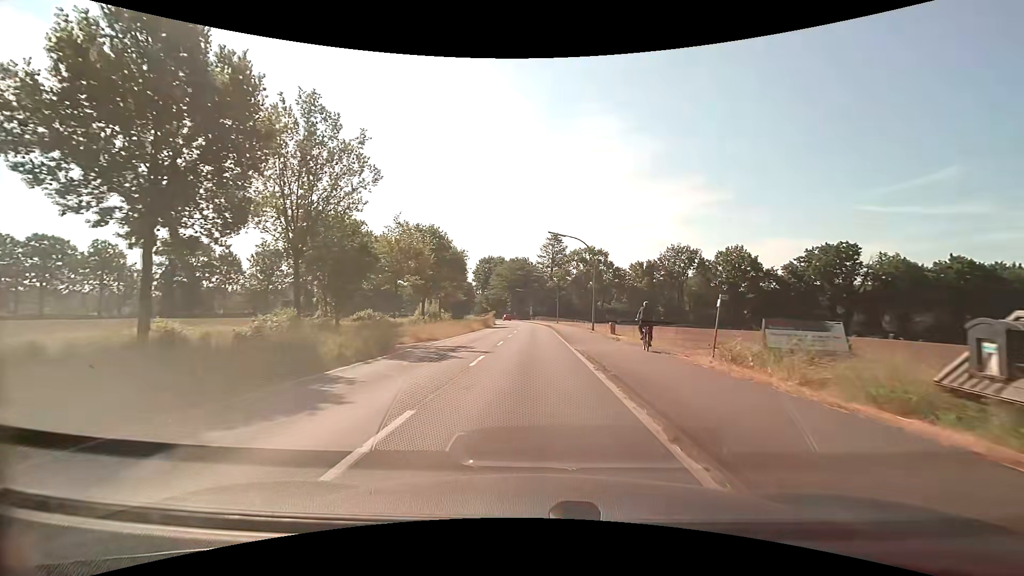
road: tertiary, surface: asphalt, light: Day
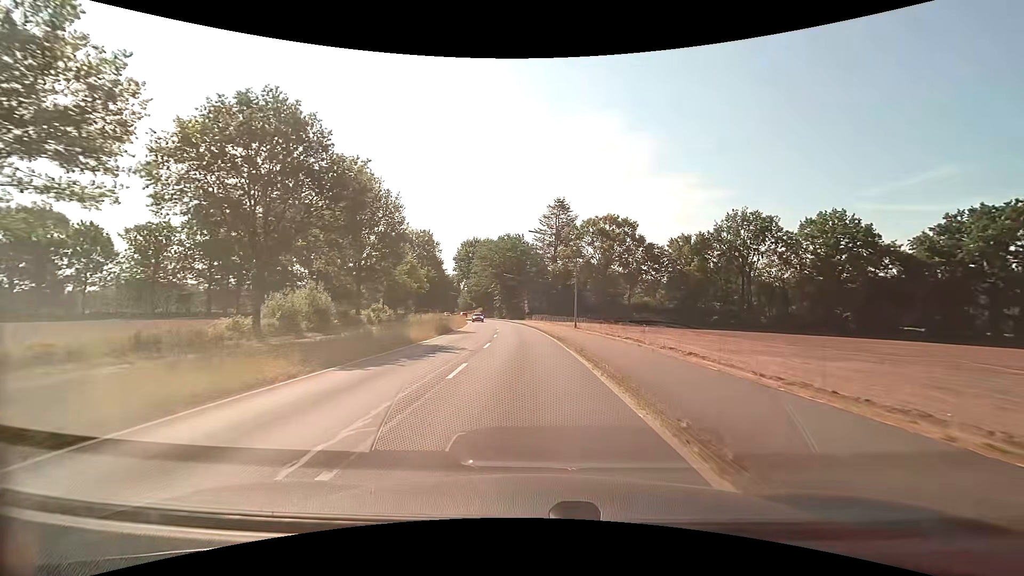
(-0.1, +38.8) m; 0°
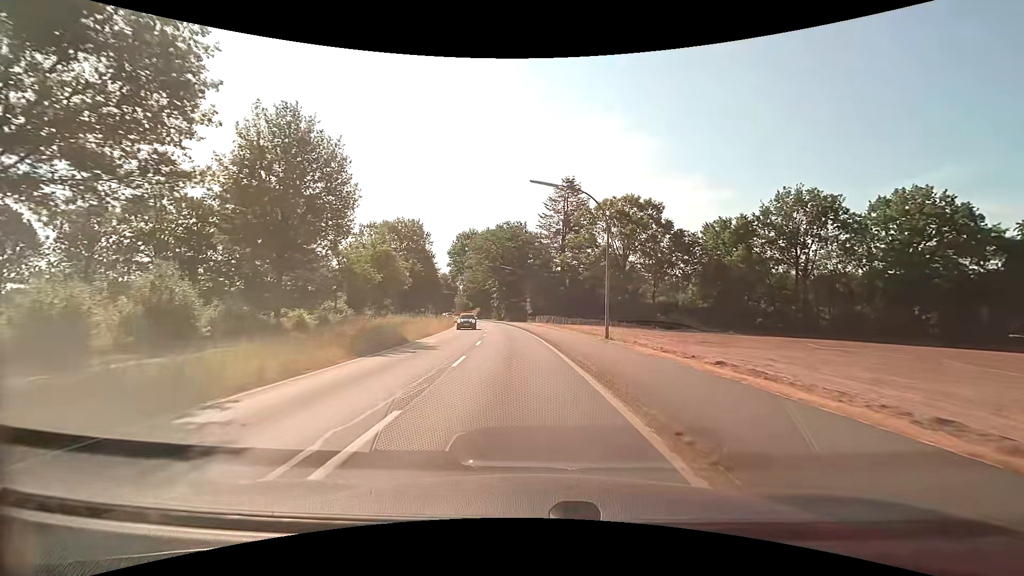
(-0.1, +15.4) m; 0°
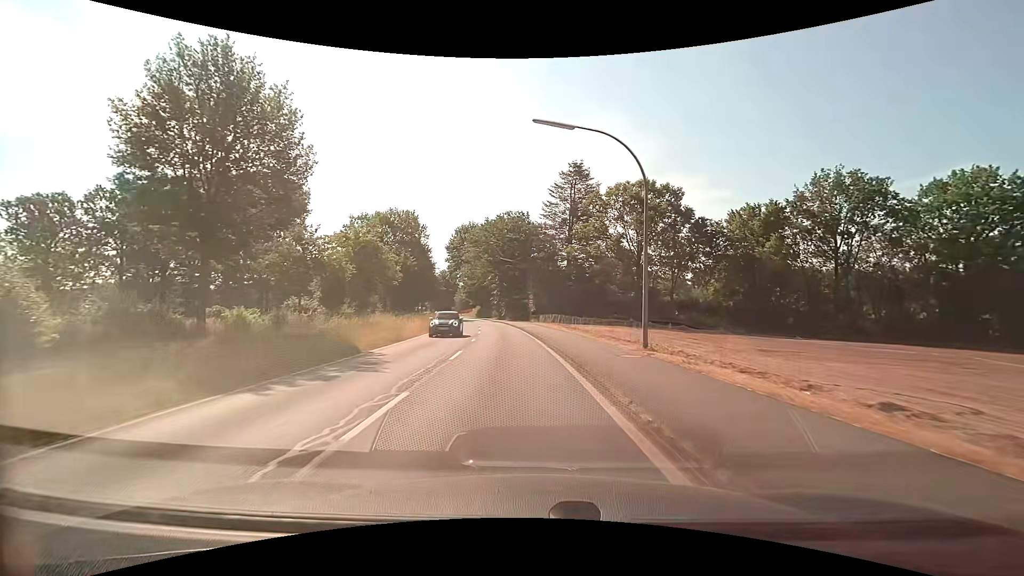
(0.0, +7.6) m; -1°
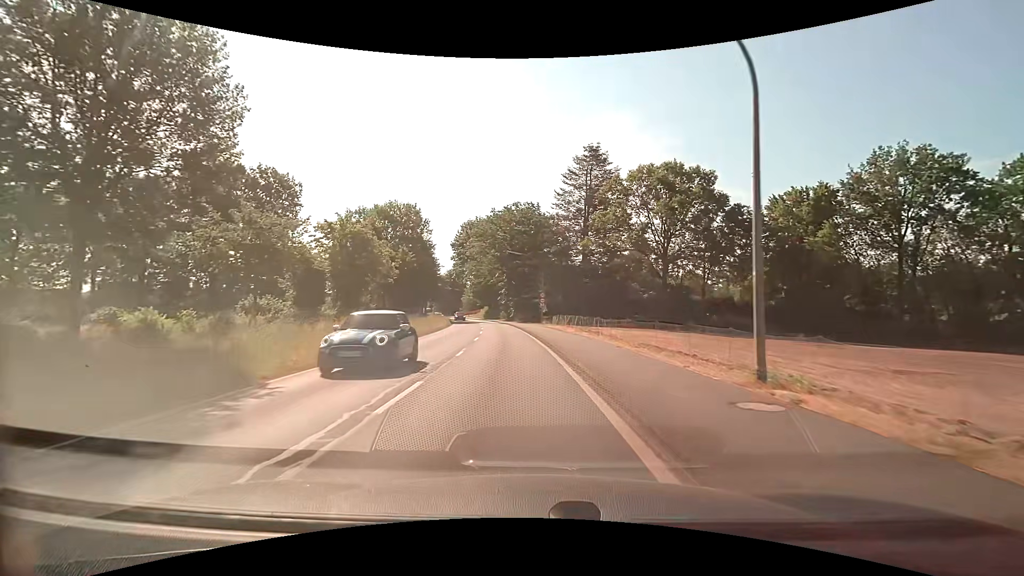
(-0.1, +7.6) m; -1°
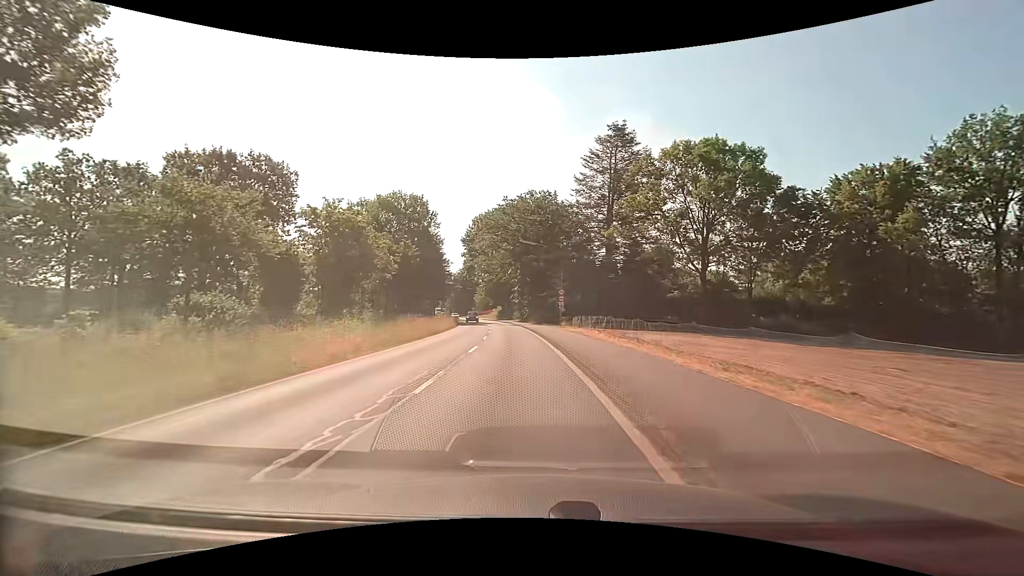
(-0.1, +7.5) m; -2°
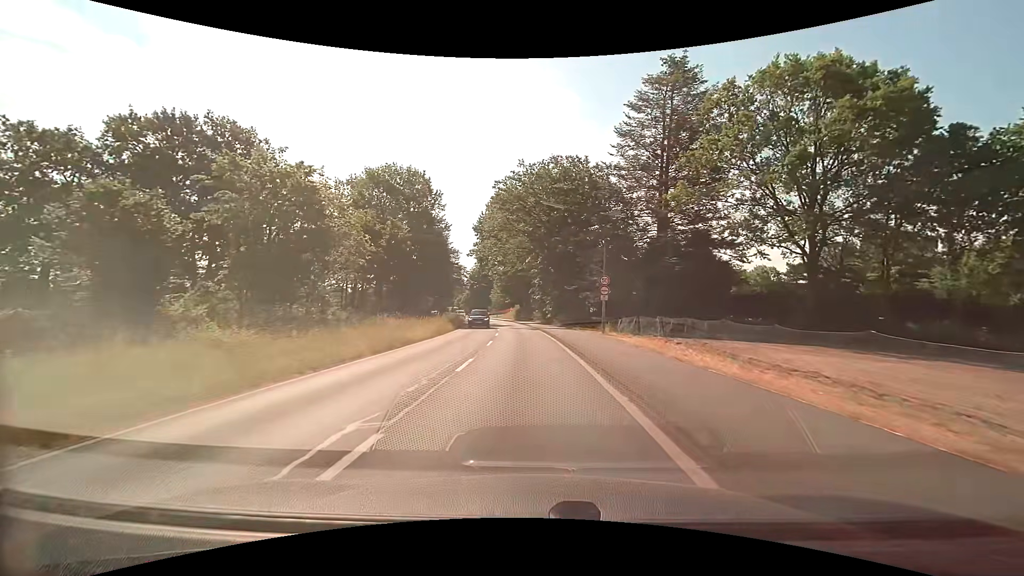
(-0.3, +15.0) m; -2°
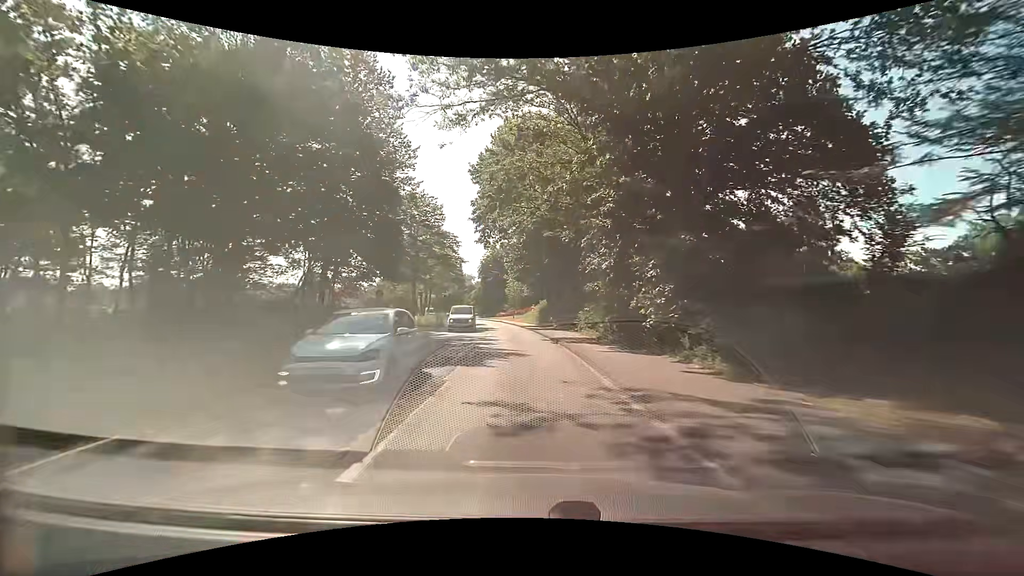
(-1.2, +37.0) m; -3°
(0, +10) (0, +20) (-1, +30) (-1, +40) (-3, +50) (-4, +60) (-6, +70) (-8, +79) (-11, +89) (-13, +99) m
